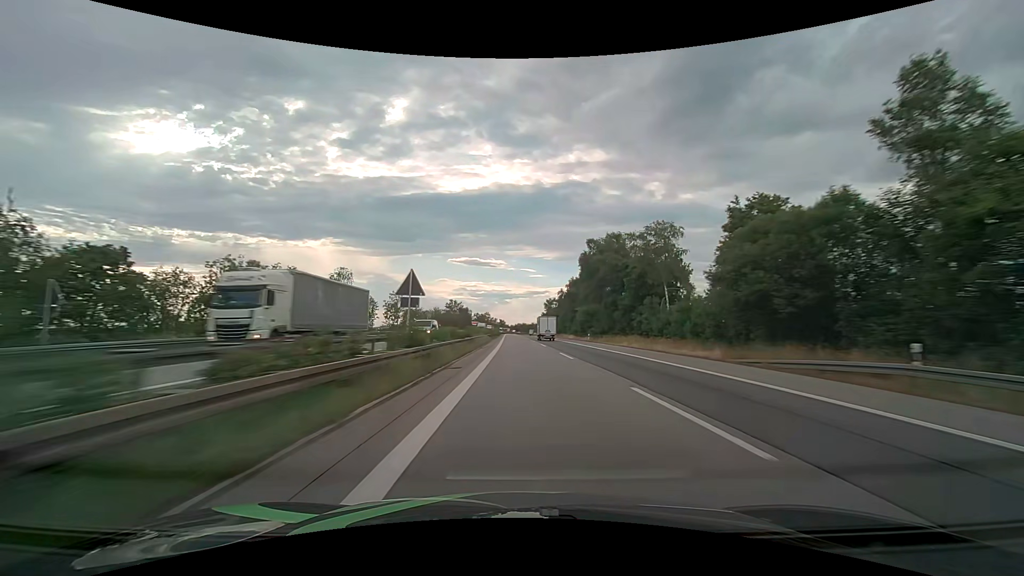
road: motorway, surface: asphalt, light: Day
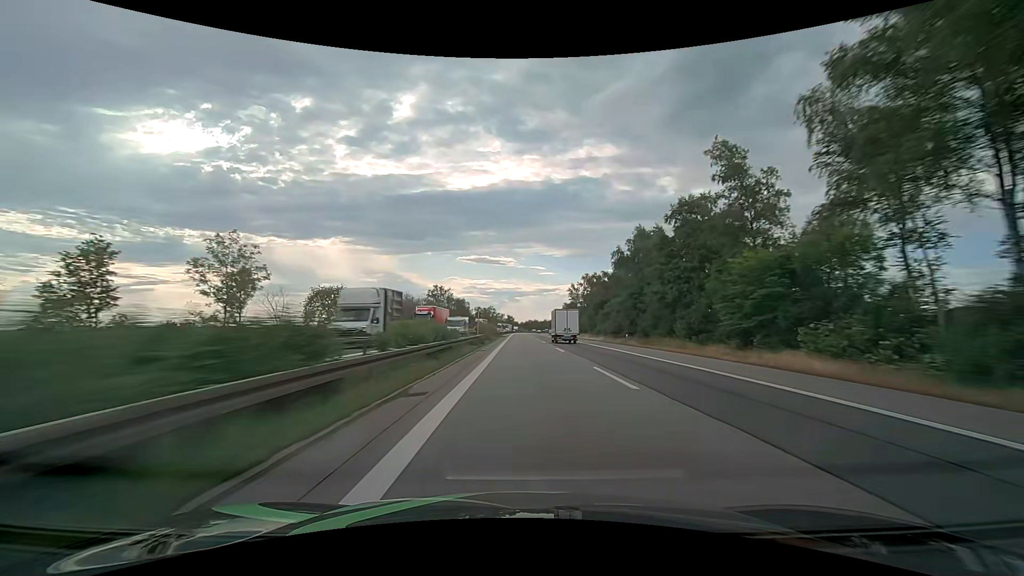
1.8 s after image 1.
(-0.8, +67.7) m; -1°
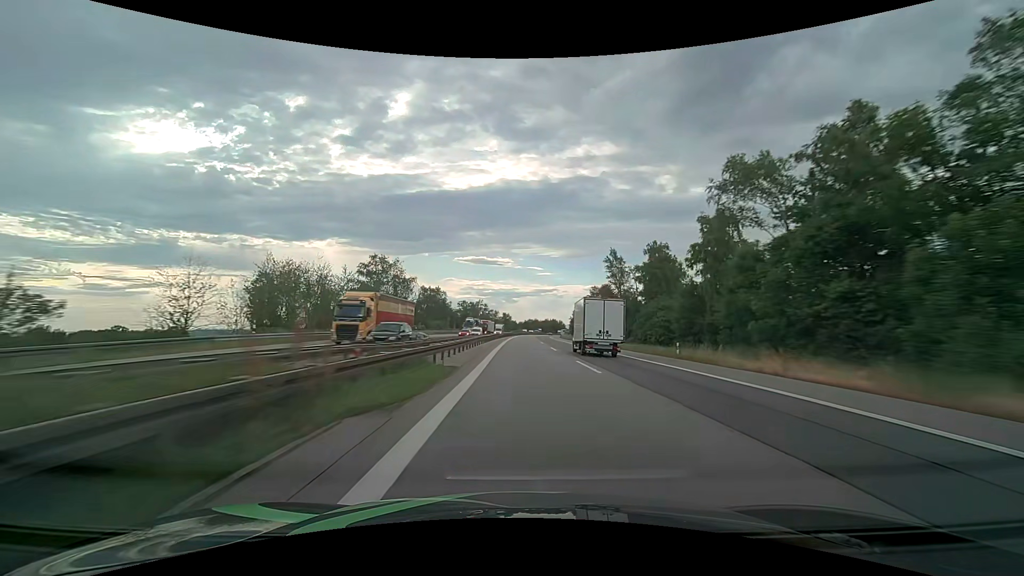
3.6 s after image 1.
(0.0, +67.7) m; 0°
(0, +10) (0, +20) (0, +30) (0, +40) (0, +50) (+1, +60) (+1, +70) (+1, +80) (+1, +90) (+2, +100) m
